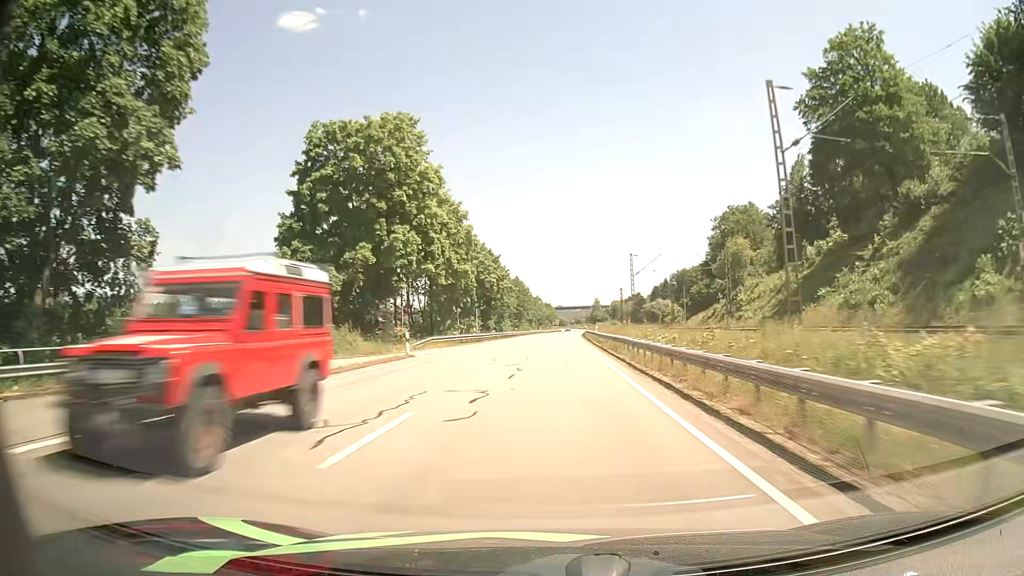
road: primary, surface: asphalt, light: Day
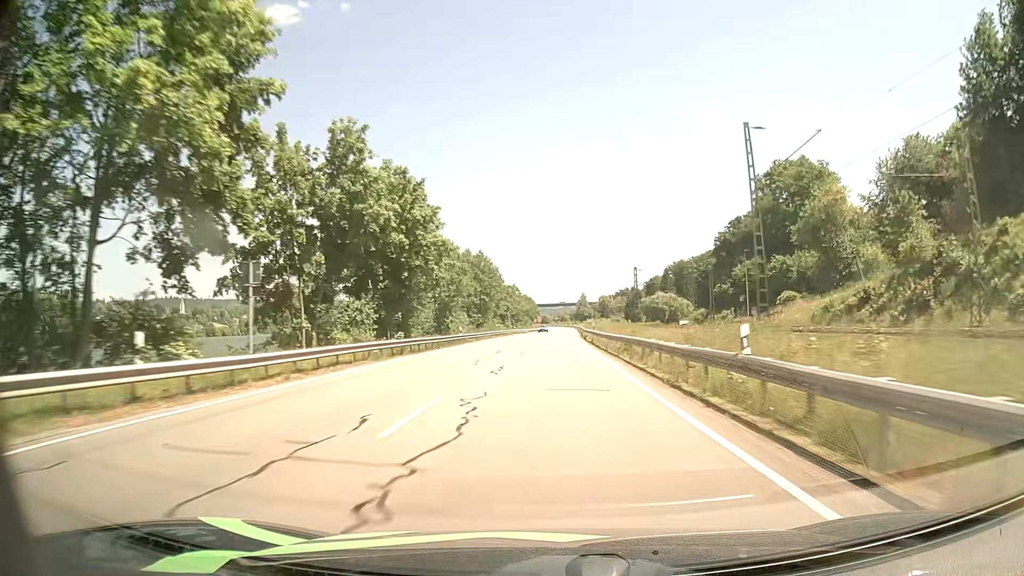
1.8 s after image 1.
(+0.6, +46.1) m; +1°
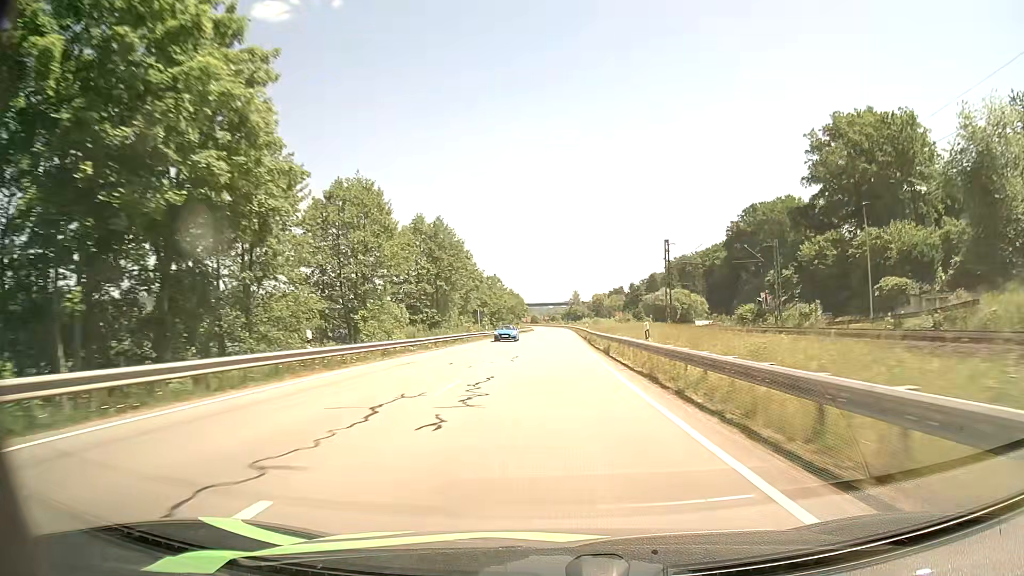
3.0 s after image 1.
(+0.3, +31.0) m; +1°
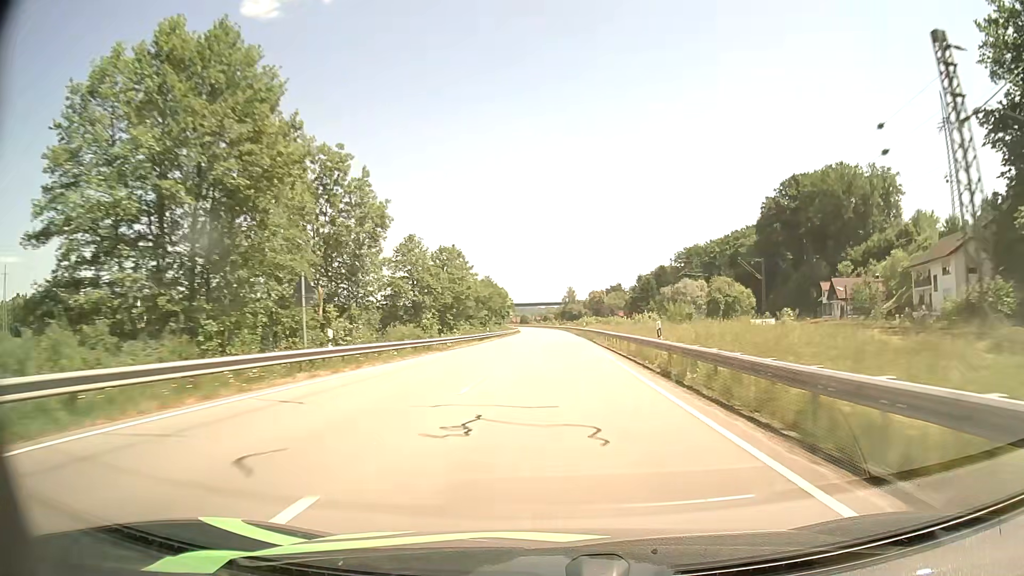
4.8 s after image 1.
(+0.2, +47.3) m; +1°
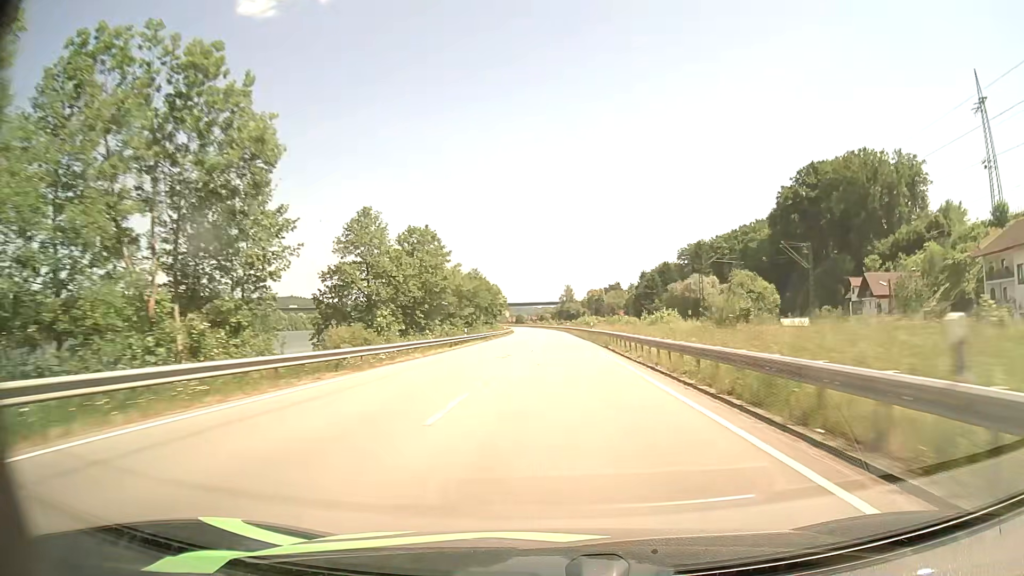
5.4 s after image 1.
(0.0, +15.9) m; 0°
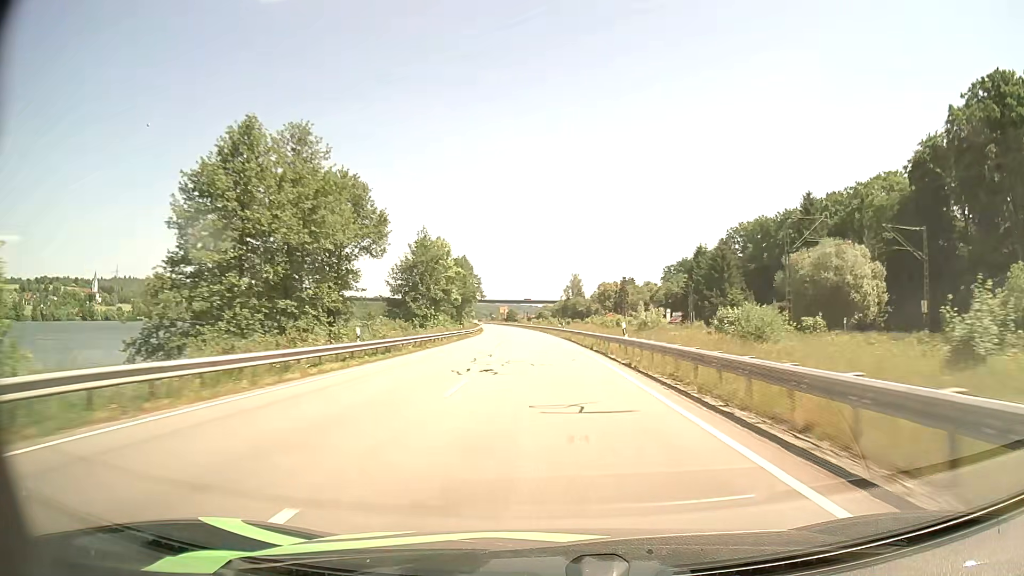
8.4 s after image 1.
(+0.6, +80.0) m; 0°
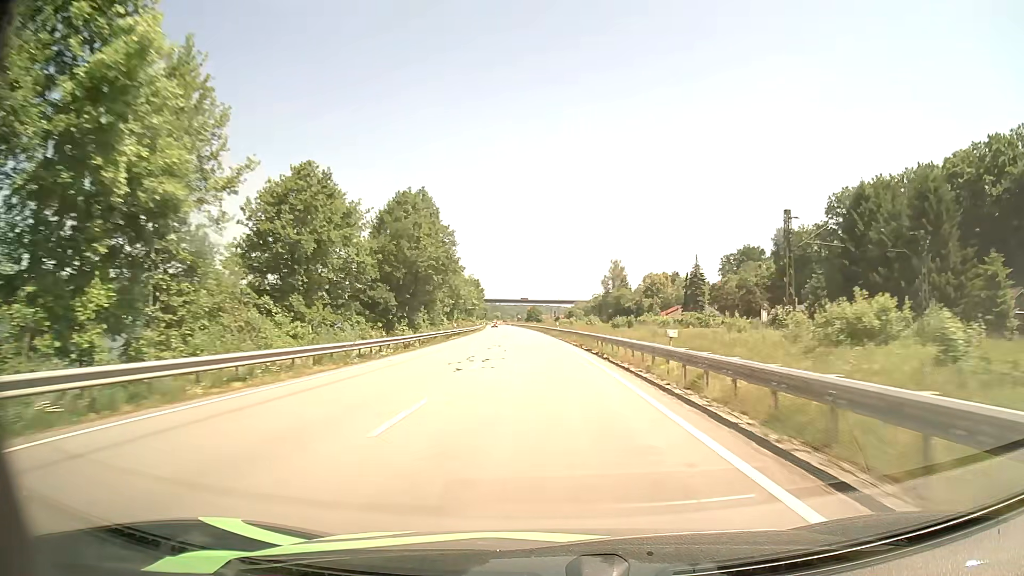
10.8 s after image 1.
(-1.1, +64.1) m; -2°
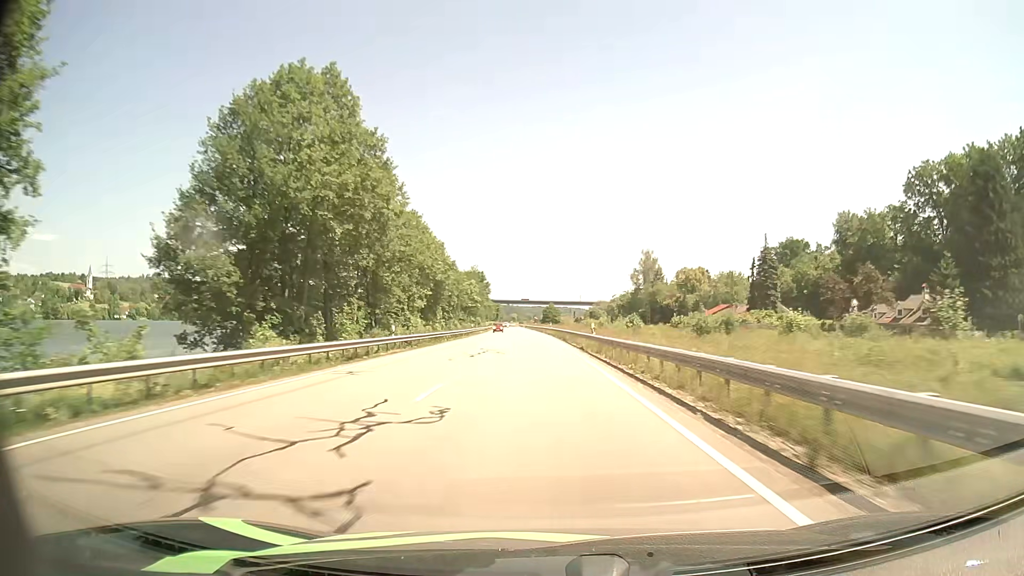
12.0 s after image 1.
(-0.4, +32.1) m; -2°
(0, +10) (0, +20) (0, +30) (-1, +40) (-1, +50) (-1, +60) (-2, +70) (-2, +80) (-3, +90) (-3, +100) m
